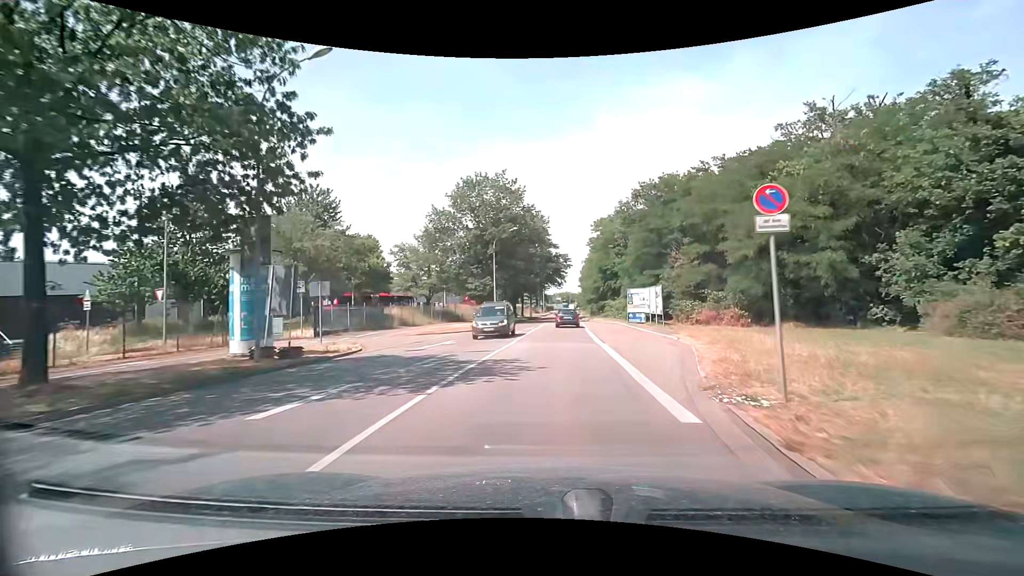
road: secondary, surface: asphalt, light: Day
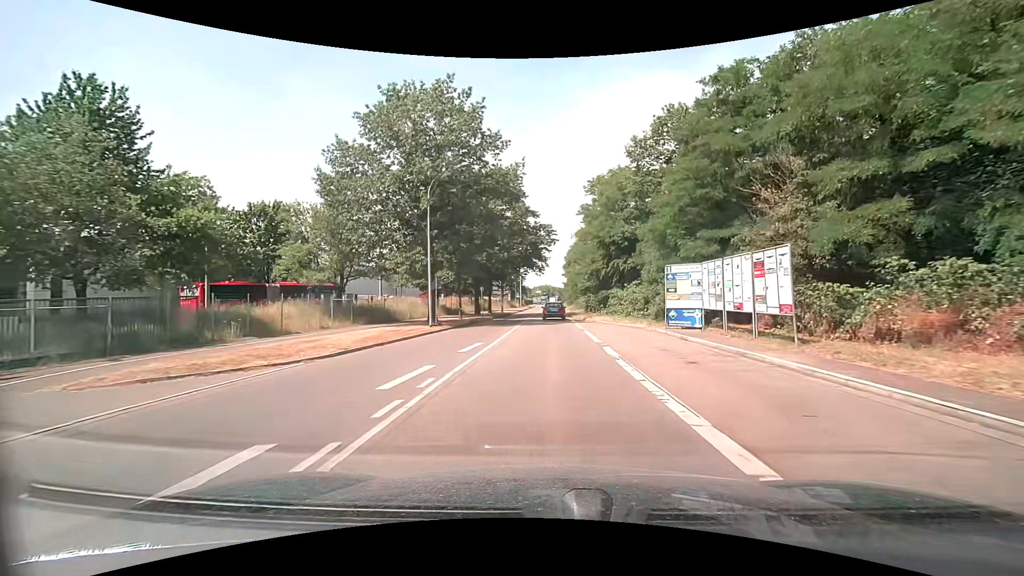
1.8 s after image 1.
(+0.4, +20.6) m; +3°
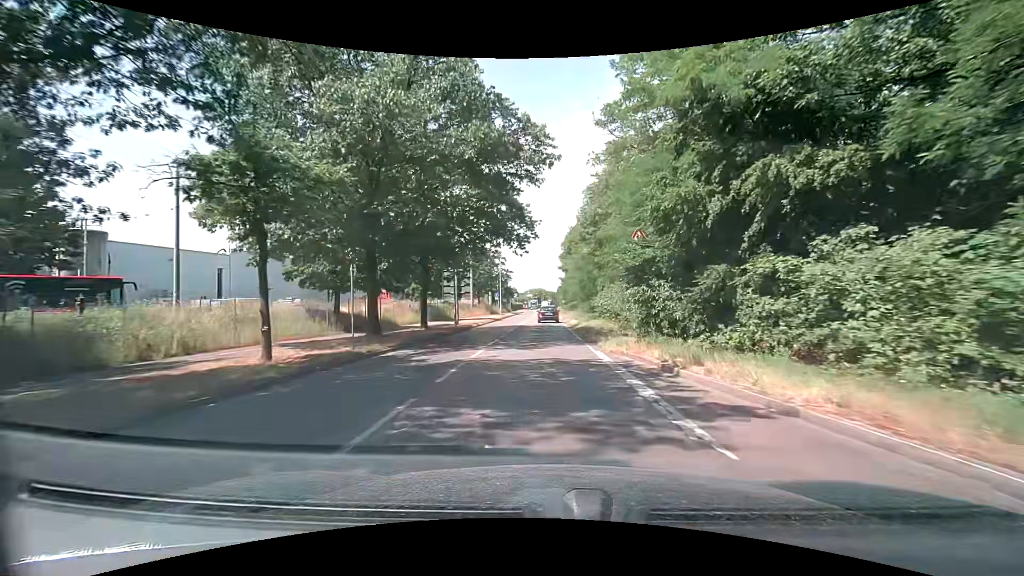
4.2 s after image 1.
(+0.1, +28.1) m; 0°
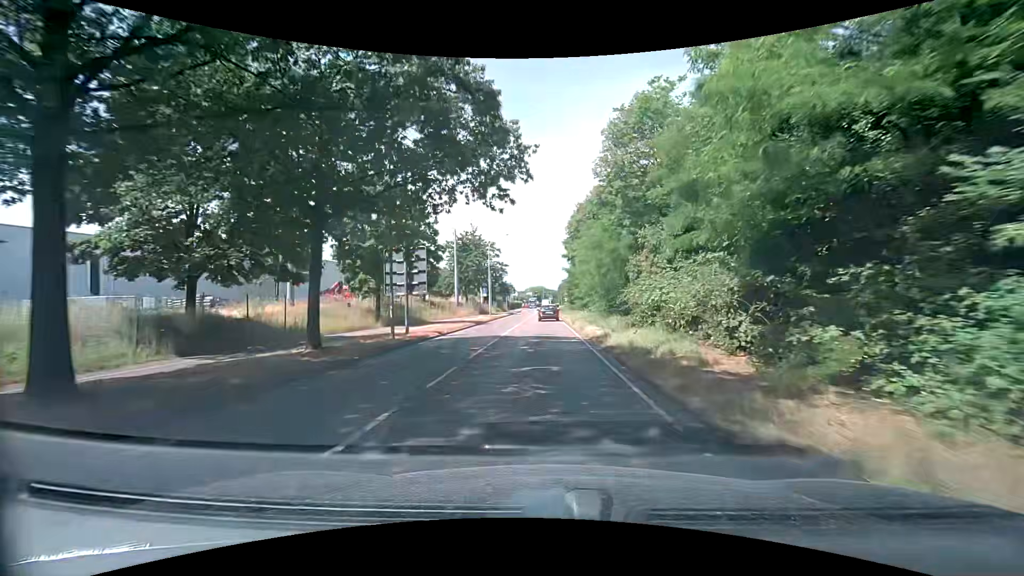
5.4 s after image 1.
(+0.1, +14.3) m; 0°
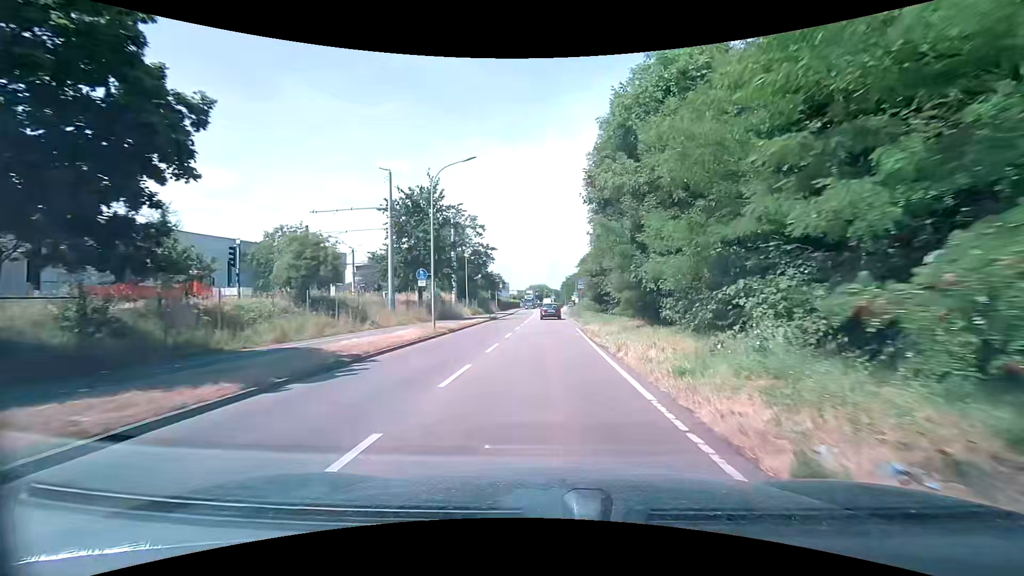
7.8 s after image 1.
(-0.2, +28.8) m; 0°
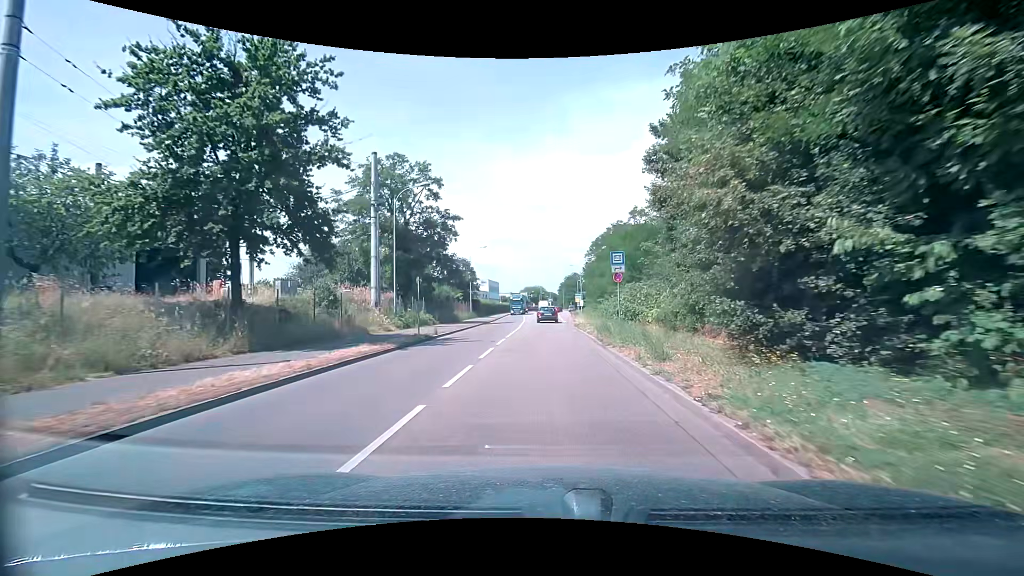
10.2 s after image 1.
(+0.1, +26.9) m; 0°
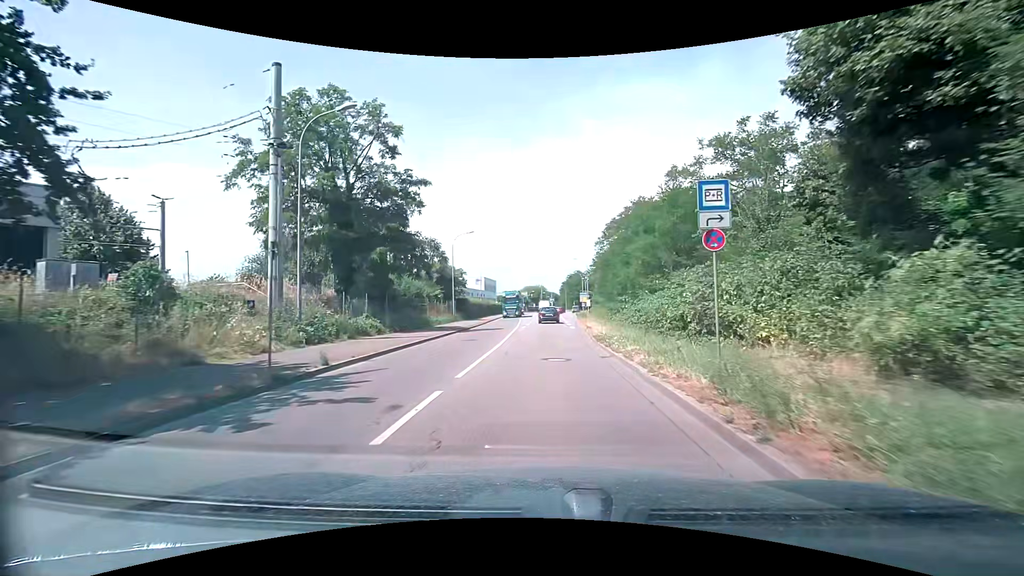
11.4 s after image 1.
(0.0, +12.5) m; 0°
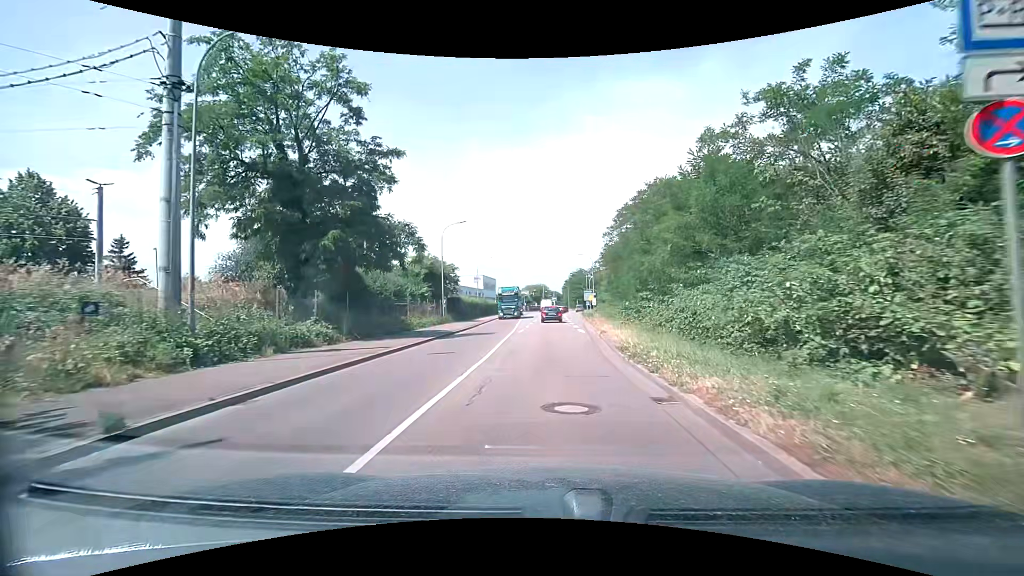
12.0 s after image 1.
(0.0, +6.0) m; 0°
(0, +10) (0, +20) (0, +30) (0, +40) (0, +50) (+1, +60) (+1, +70) (+1, +80) (+2, +90) (+3, +100) m
